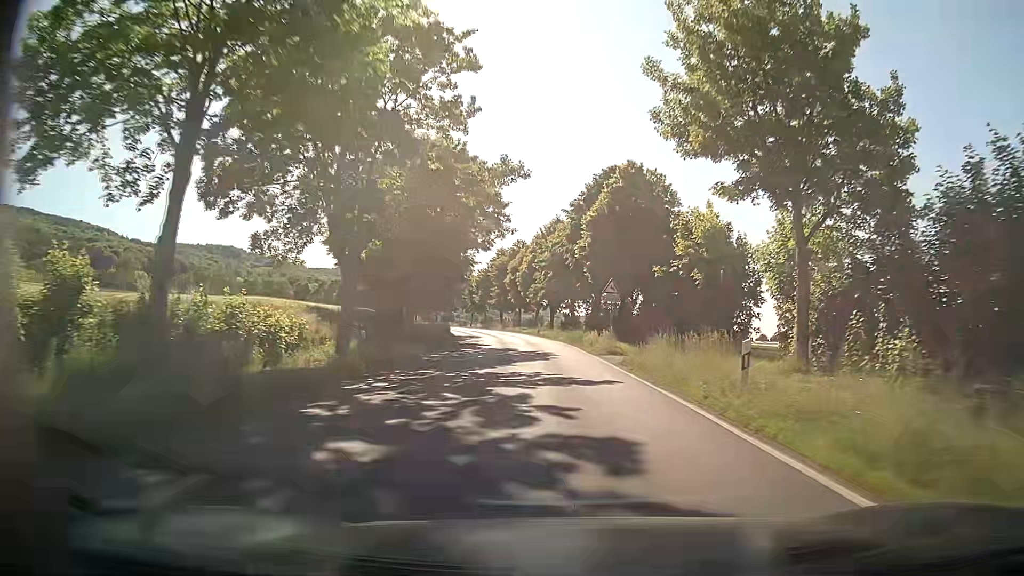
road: secondary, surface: asphalt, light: Day
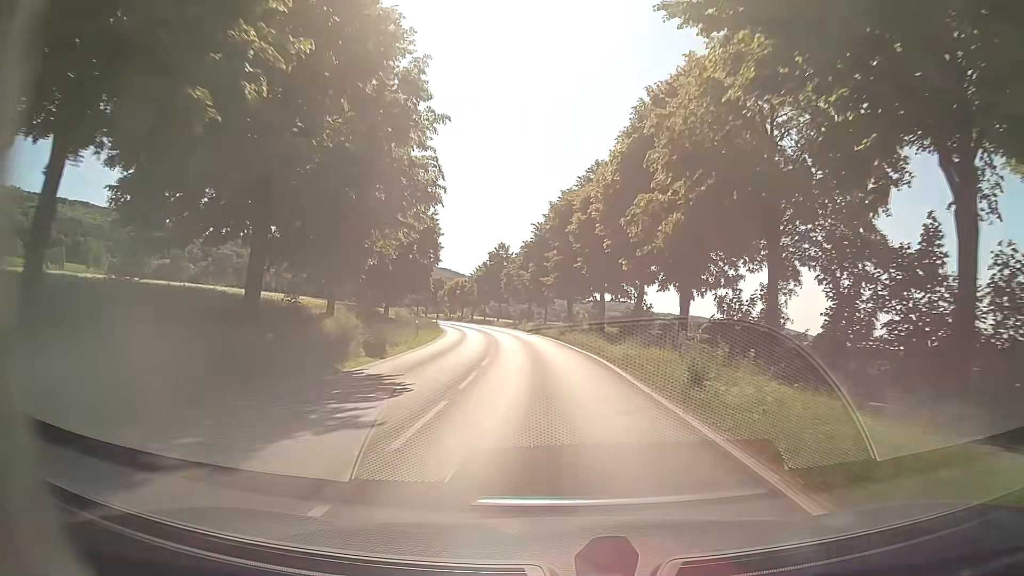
(-2.0, +49.7) m; -7°
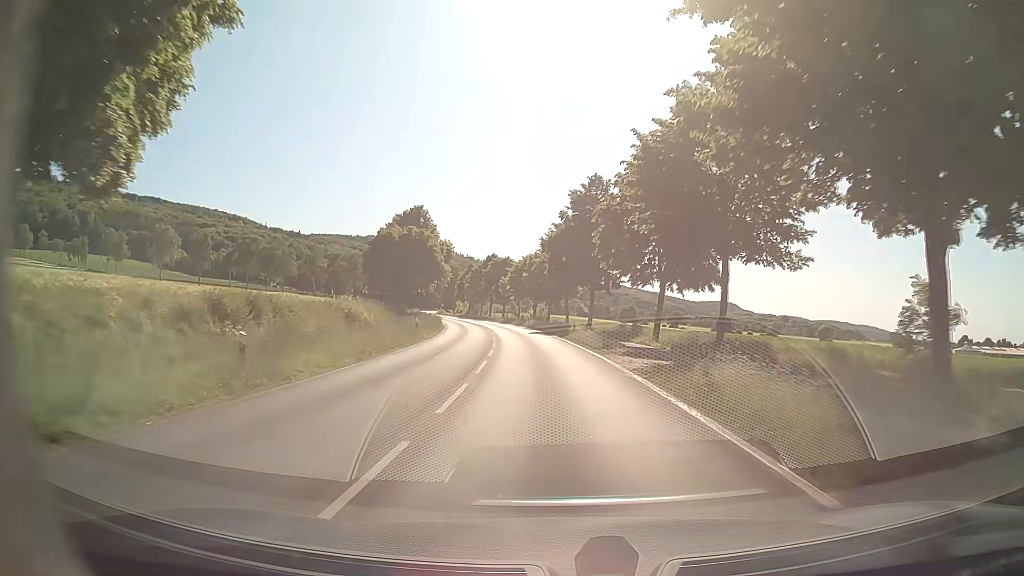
(-3.6, +52.1) m; -8°
(0, +10) (-1, +20) (-1, +30) (-2, +40) (-4, +50) (-5, +60) (-7, +70) (-9, +79) (-11, +89) (-14, +99) m
